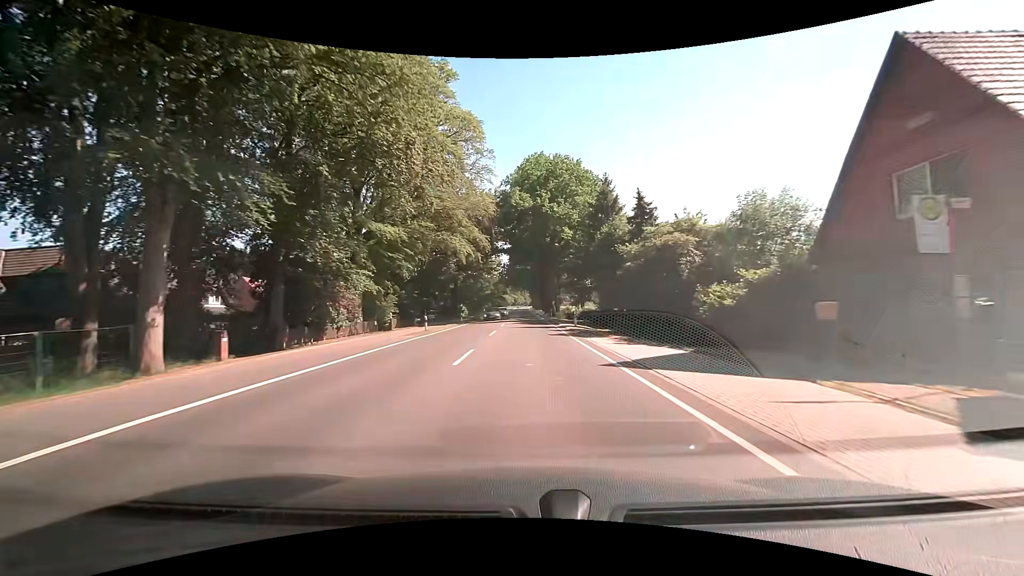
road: primary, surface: asphalt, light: Day
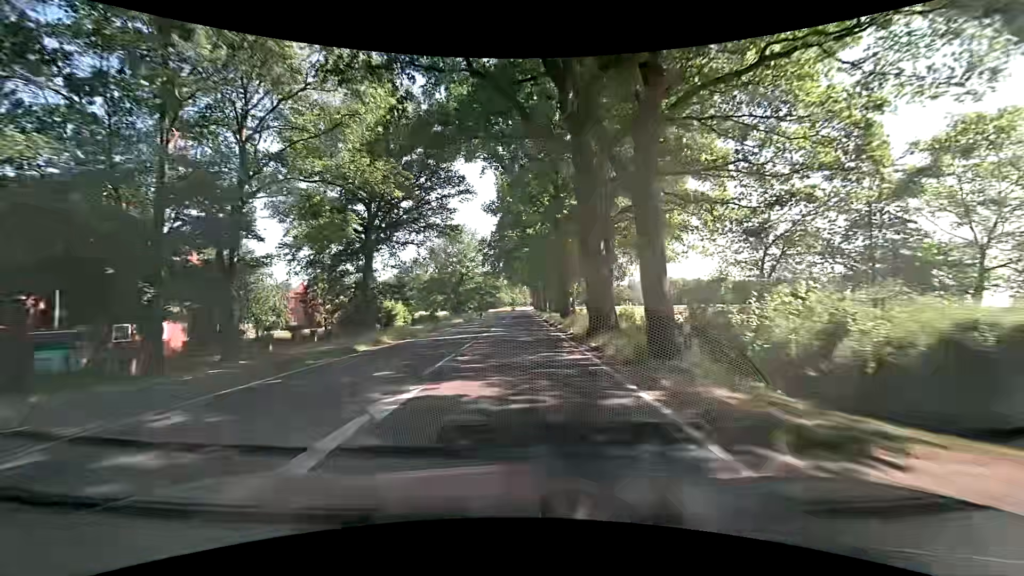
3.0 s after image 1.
(+0.1, +51.6) m; 0°
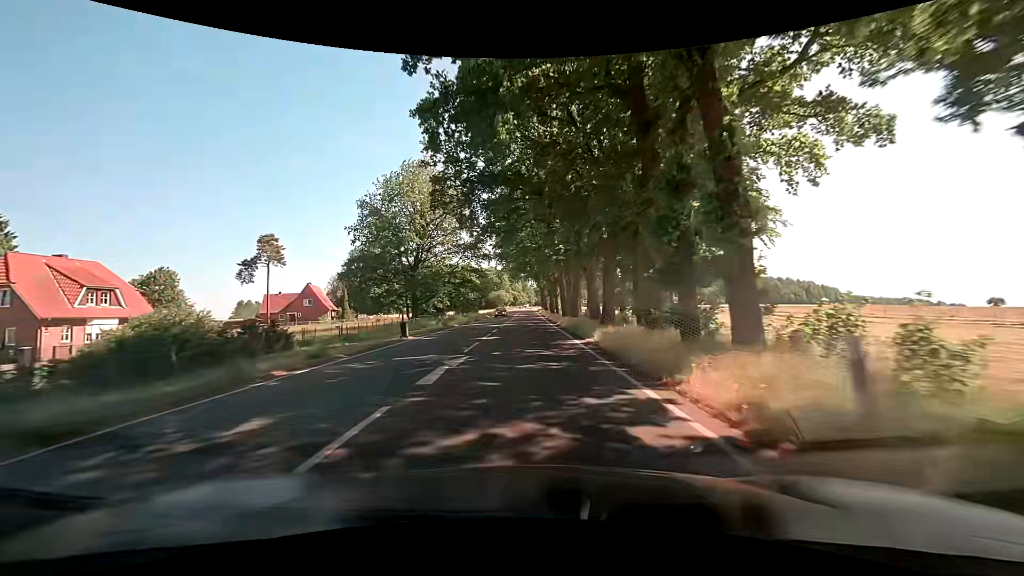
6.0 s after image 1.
(0.0, +51.5) m; 0°
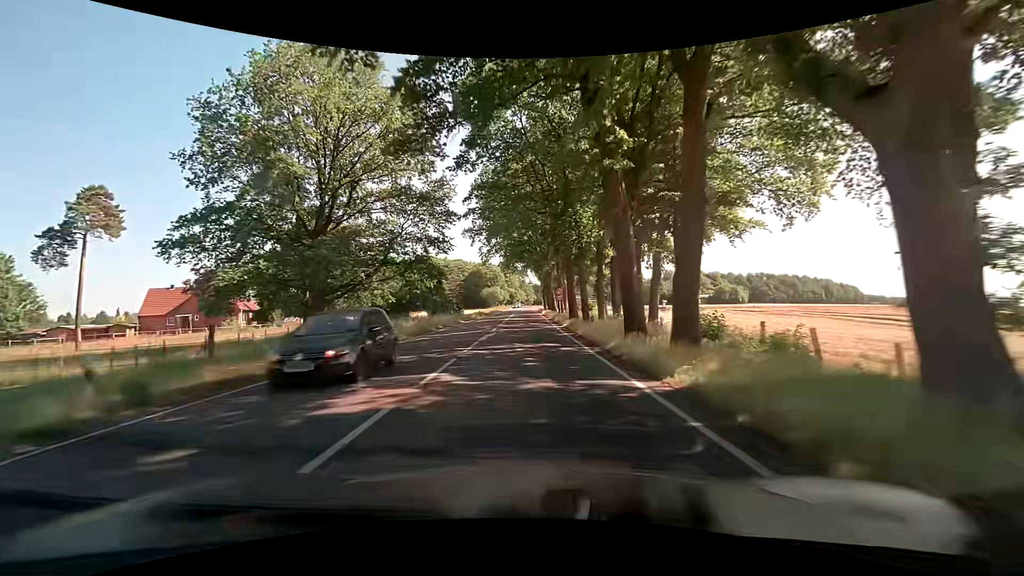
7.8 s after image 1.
(-0.1, +31.4) m; 0°
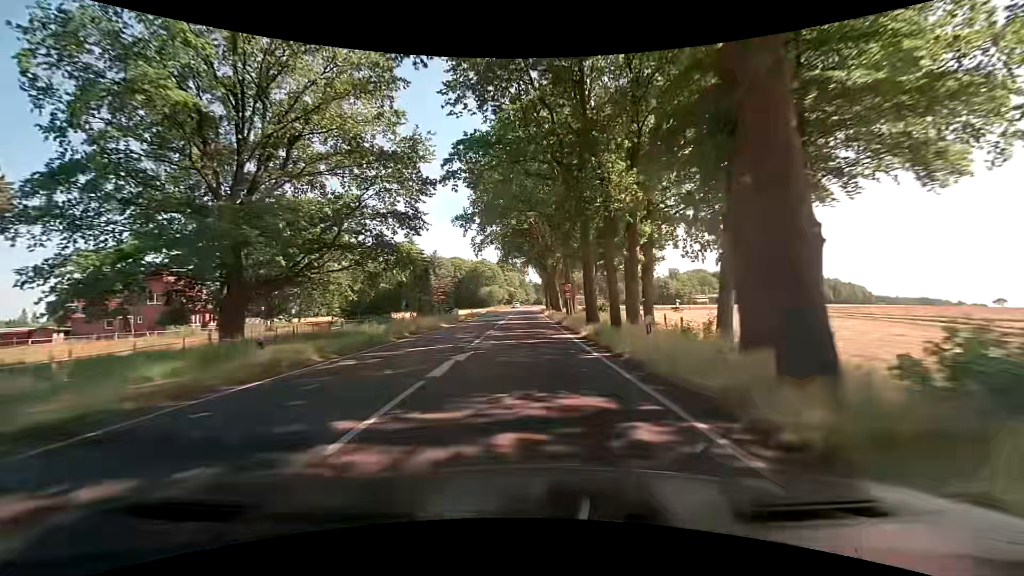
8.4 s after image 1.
(0.0, +10.5) m; 0°
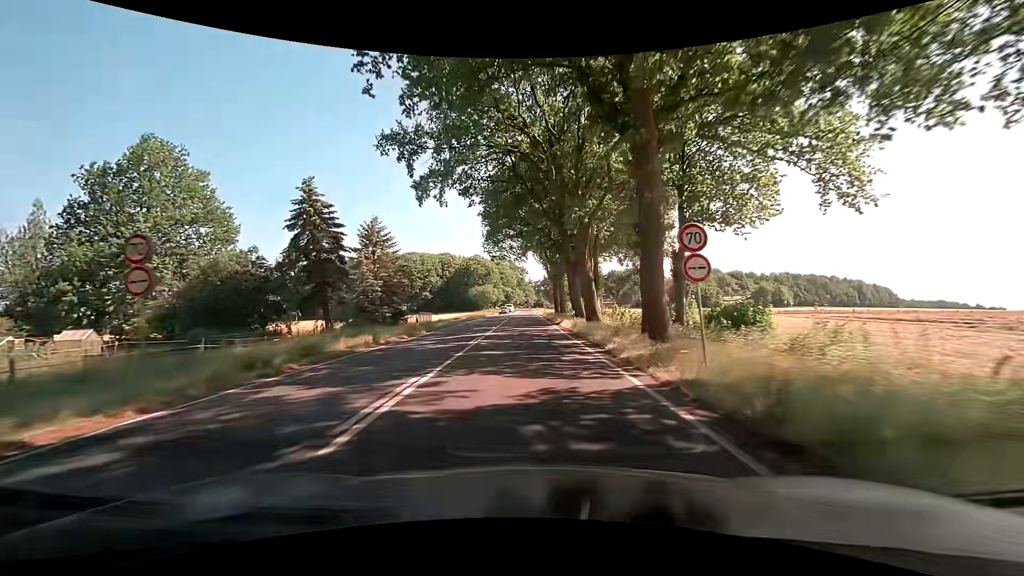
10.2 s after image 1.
(0.0, +31.2) m; 0°
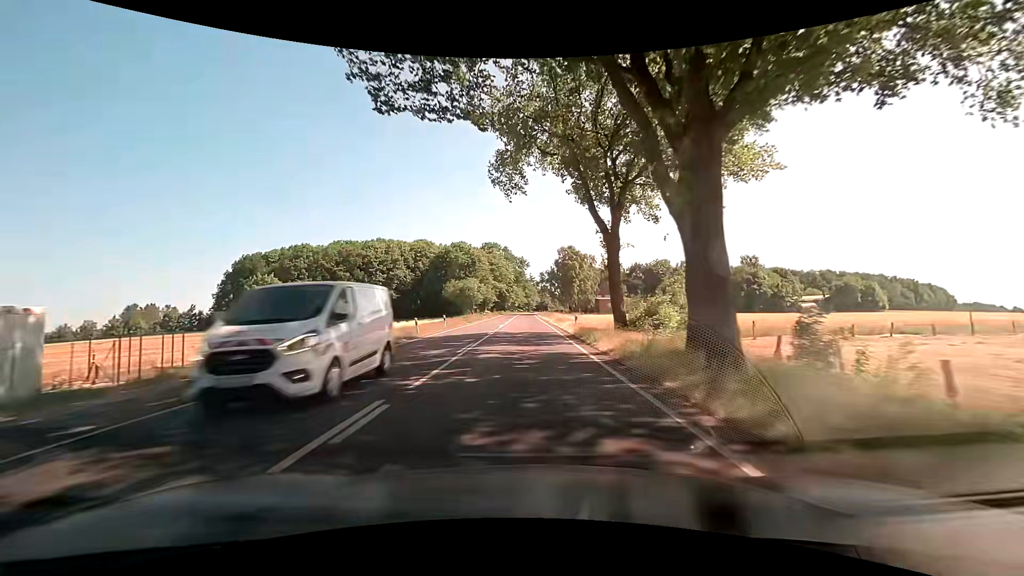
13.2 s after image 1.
(+0.1, +51.7) m; 0°
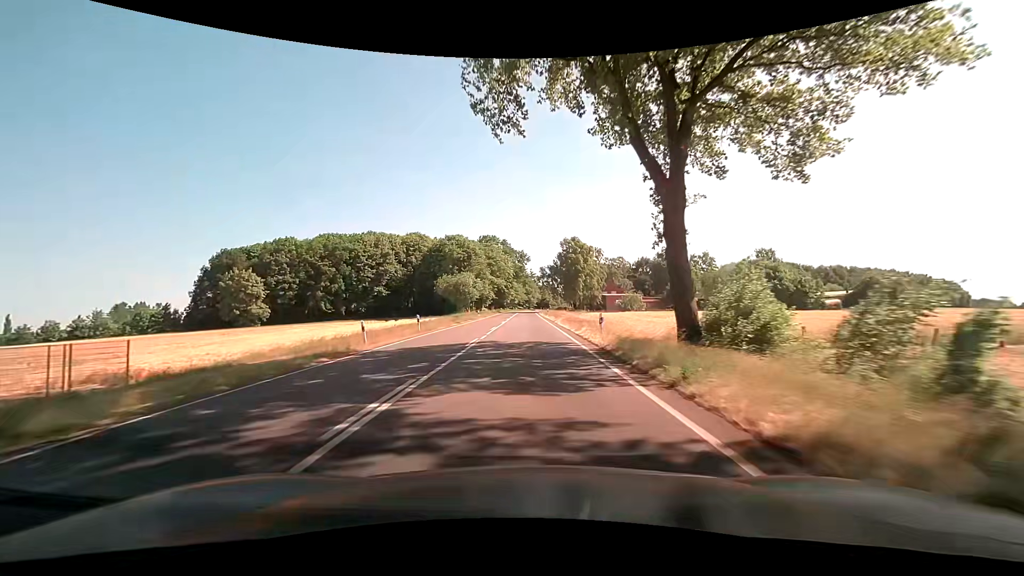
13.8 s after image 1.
(0.0, +10.4) m; 0°
(0, +10) (0, +20) (0, +30) (0, +40) (0, +50) (0, +60) (0, +70) (0, +80) (0, +90) (0, +100) m
